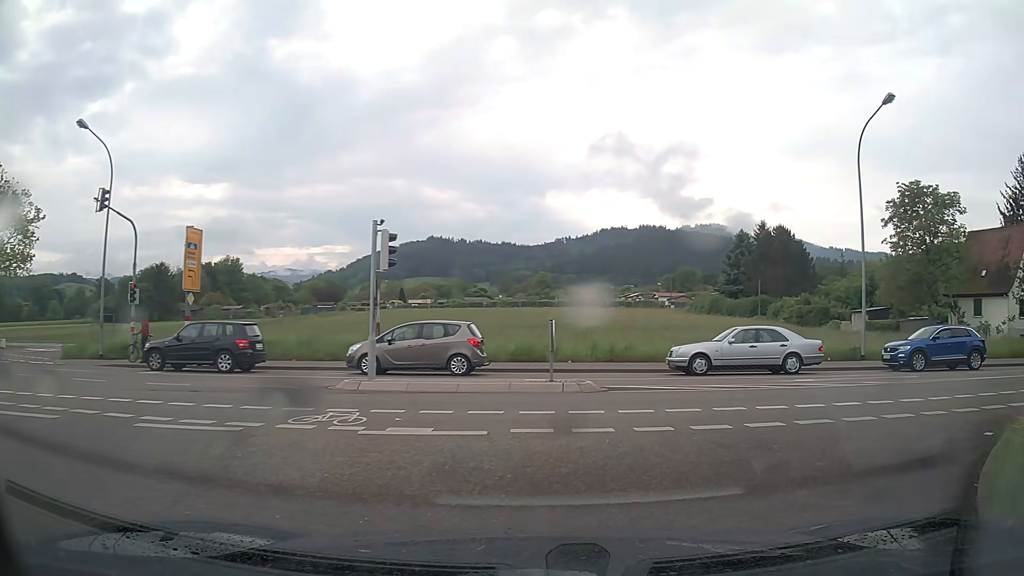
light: Day
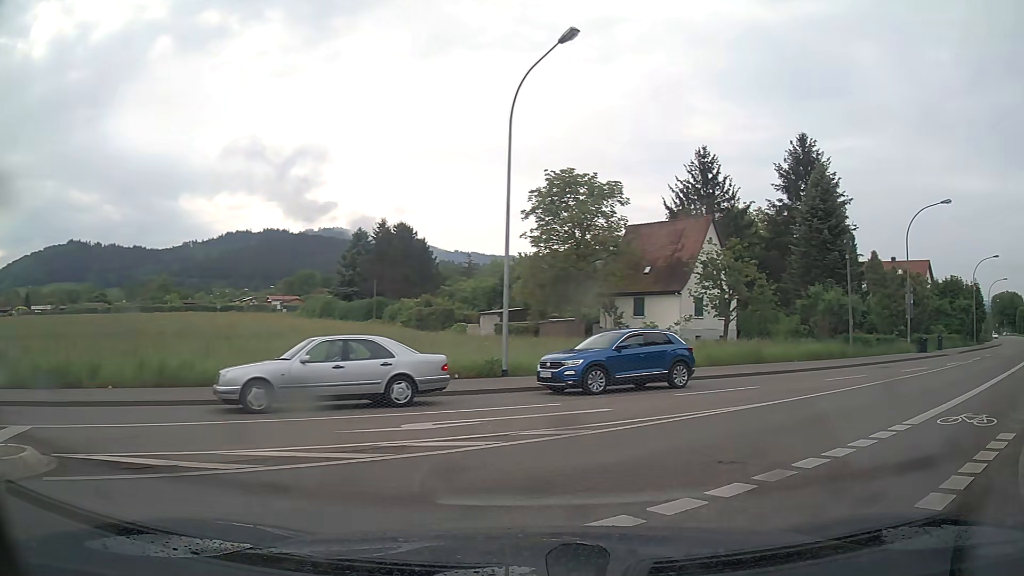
(+1.8, +6.7) m; +32°
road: tertiary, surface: asphalt
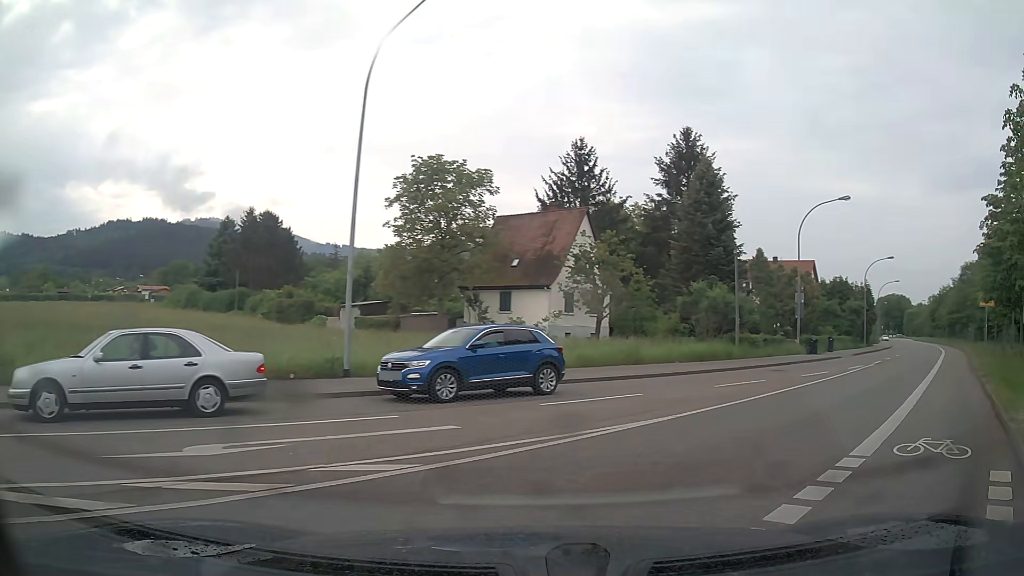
(+0.2, +2.6) m; +11°
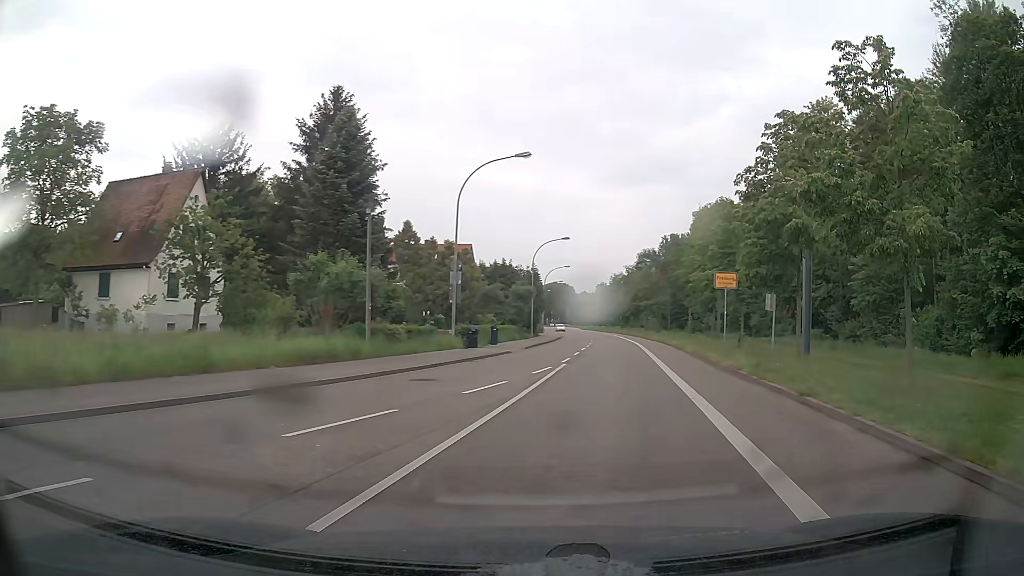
(+2.5, +9.0) m; +29°
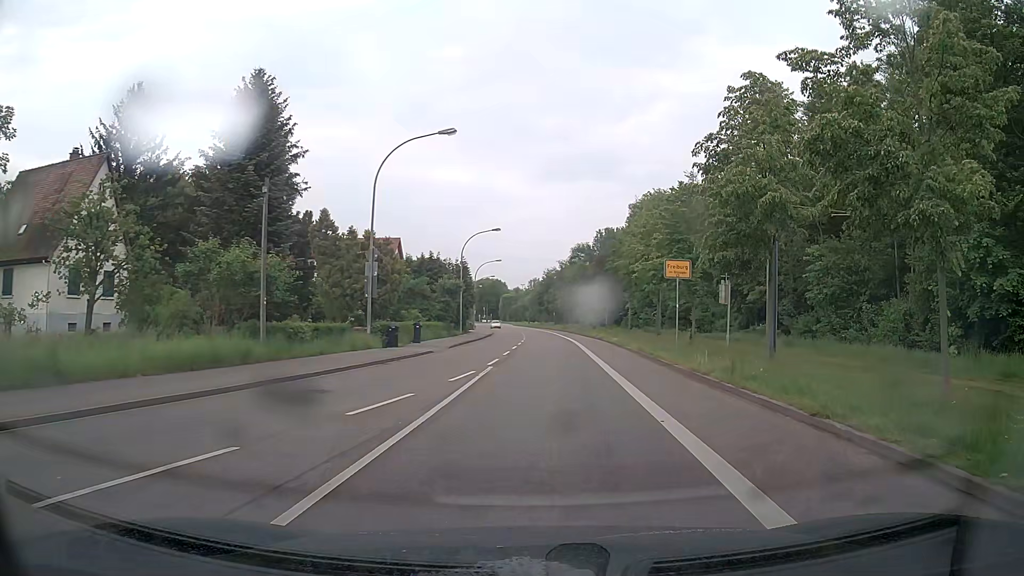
(+0.1, +3.7) m; +5°
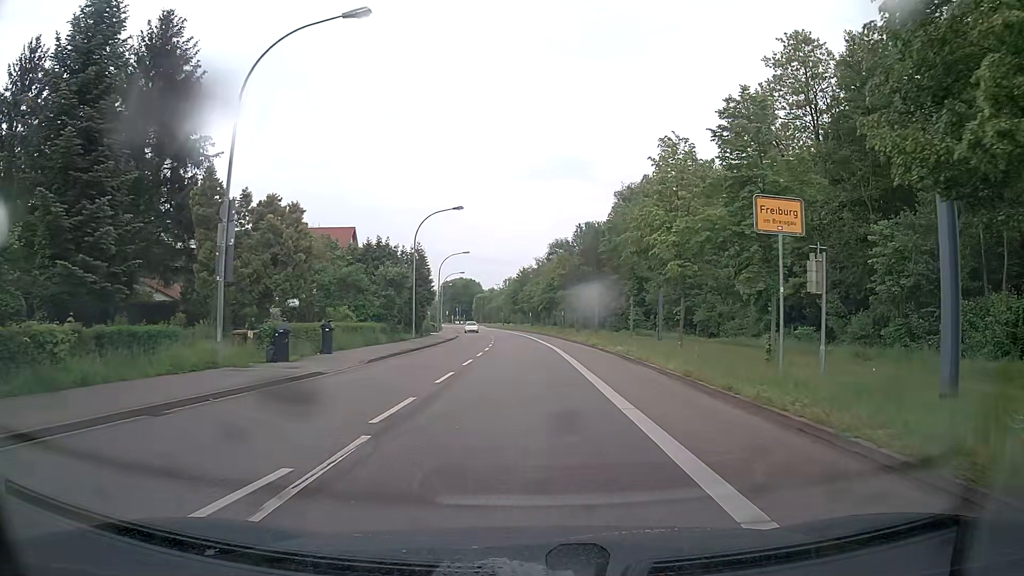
(+0.2, +12.8) m; +1°
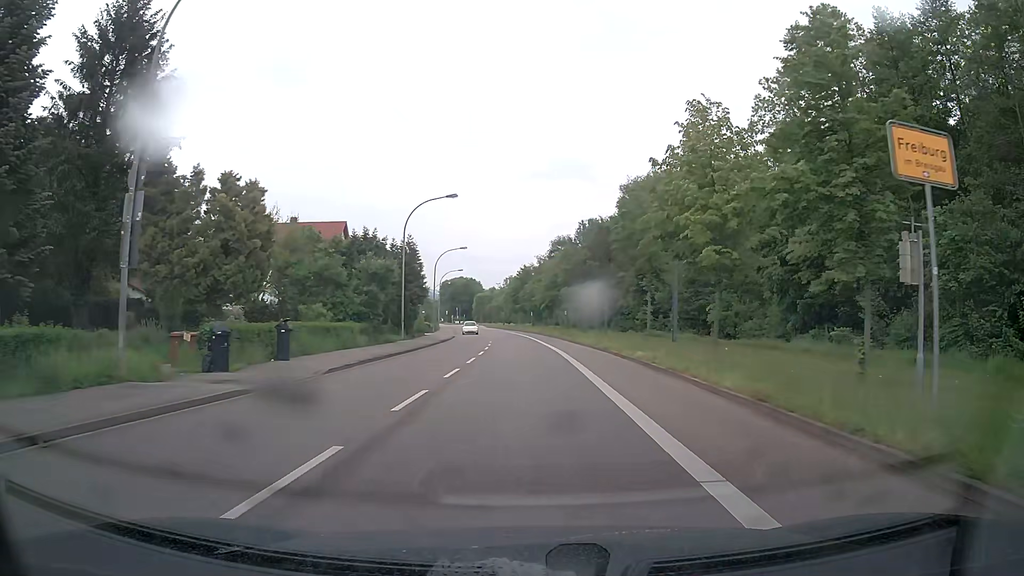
(0.0, +4.9) m; 0°
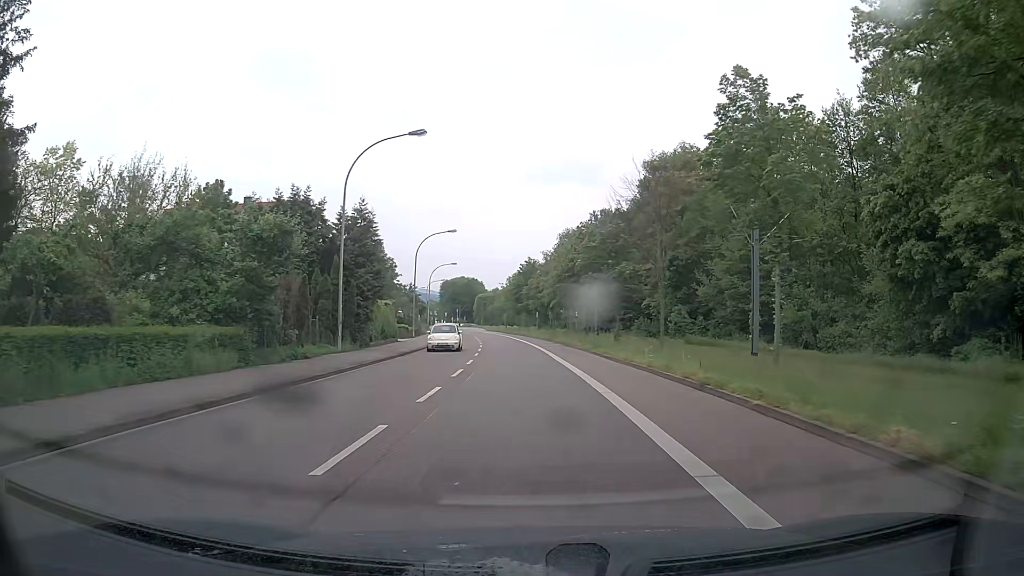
(0.0, +16.4) m; 0°
(0, +10) (0, +20) (0, +30) (-1, +40) (-2, +50) (-3, +60) (-4, +70) (-5, +80) (-6, +90) (-8, +100) m
